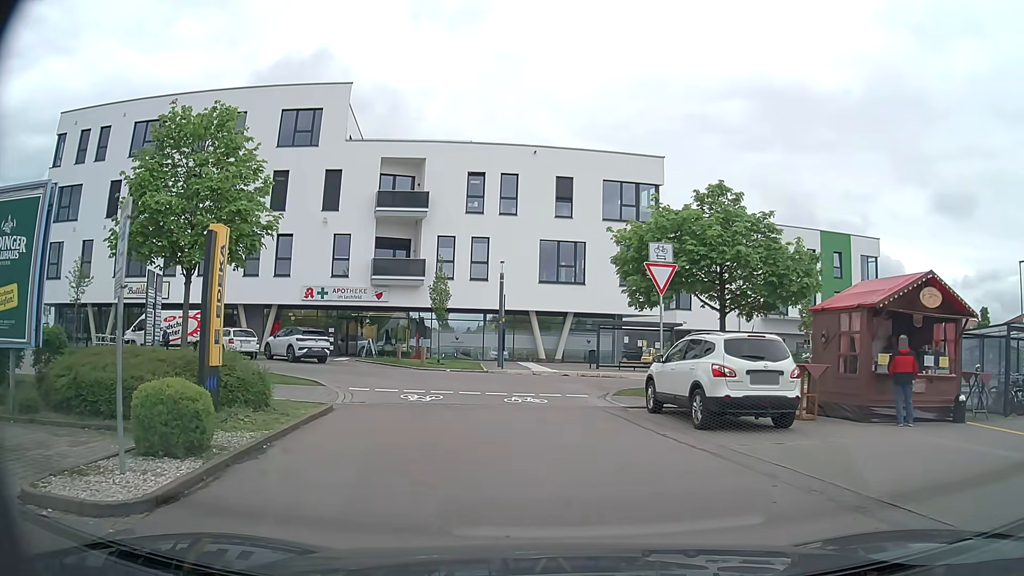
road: service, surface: asphalt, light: Day
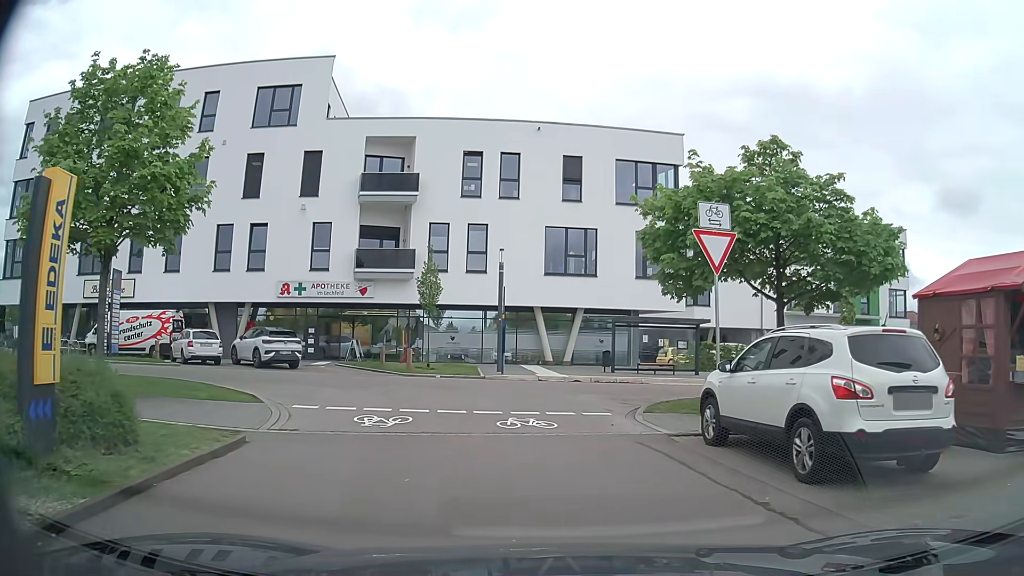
(0.0, +4.7) m; 0°
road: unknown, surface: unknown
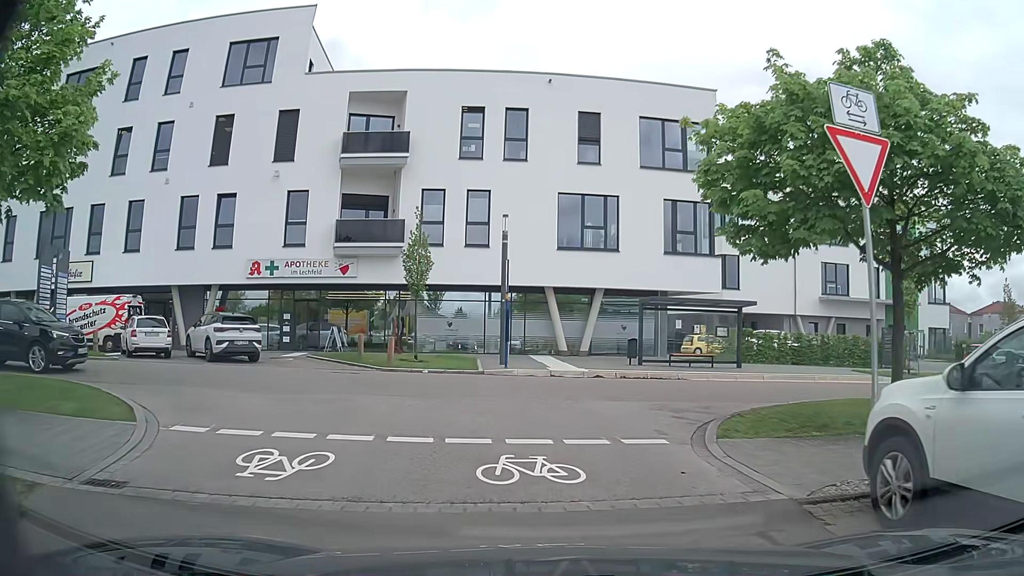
(0.0, +5.0) m; -1°
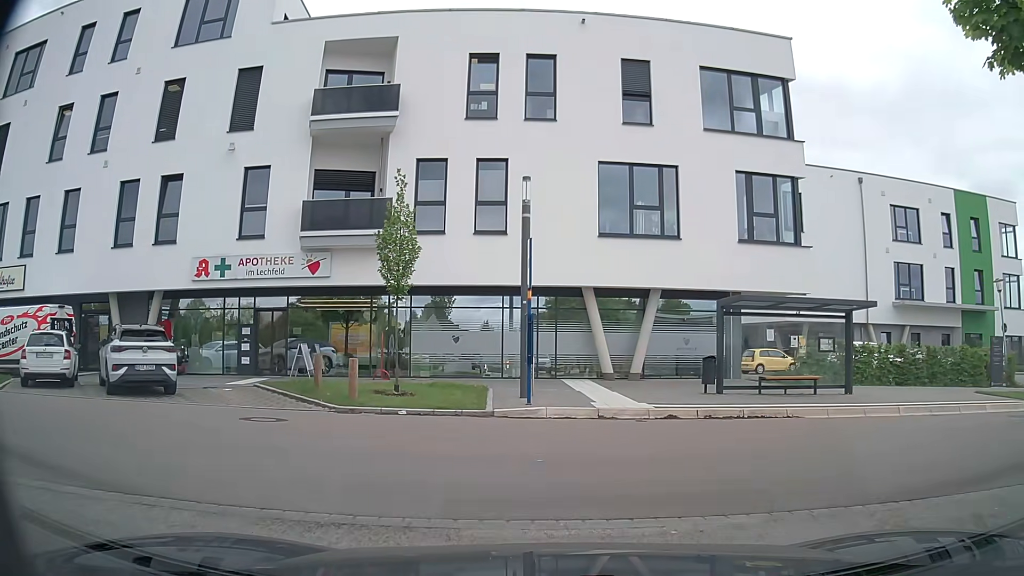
(-0.2, +7.4) m; -2°
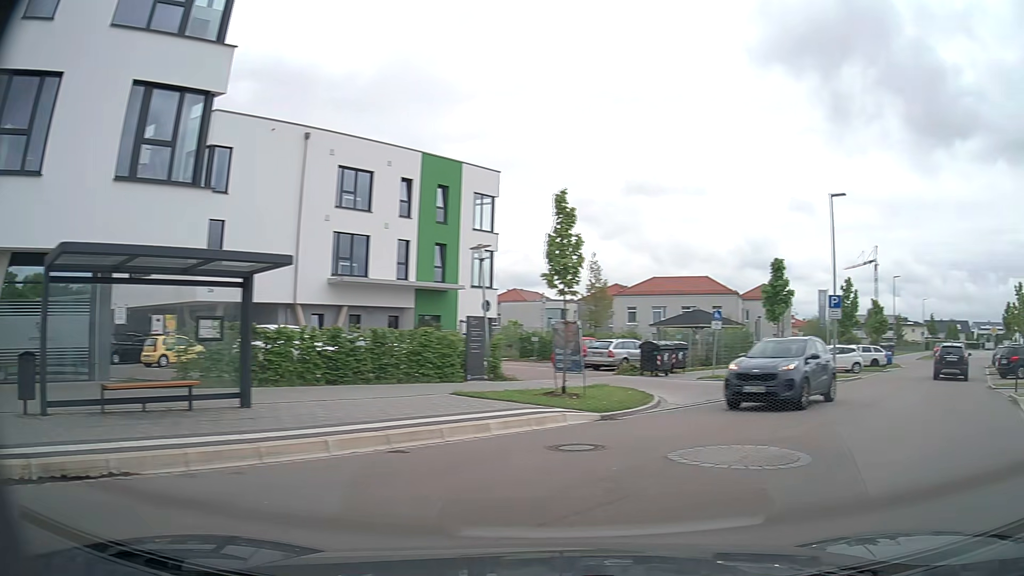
(+2.2, +7.2) m; +45°
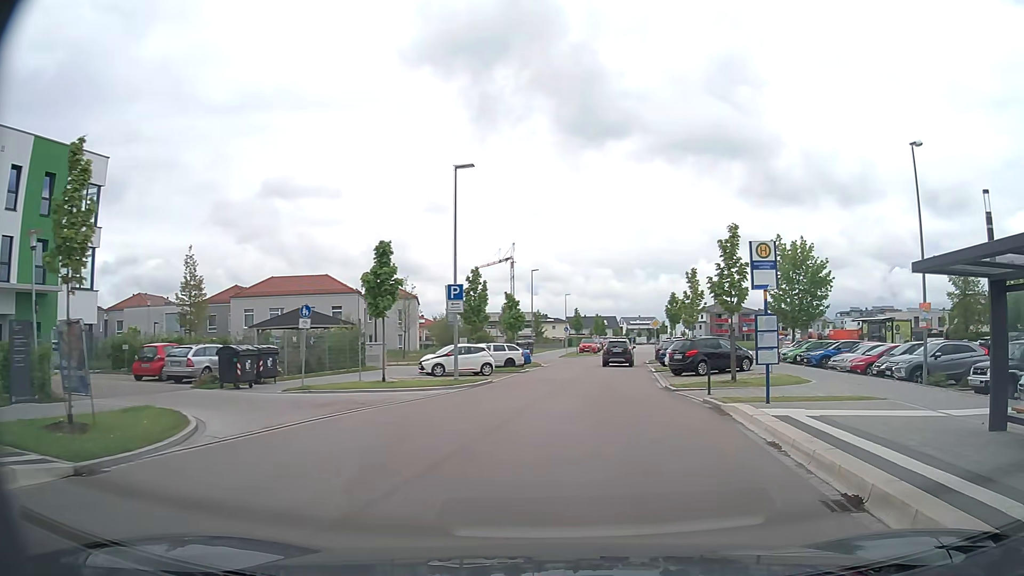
(+1.9, +5.1) m; +34°
